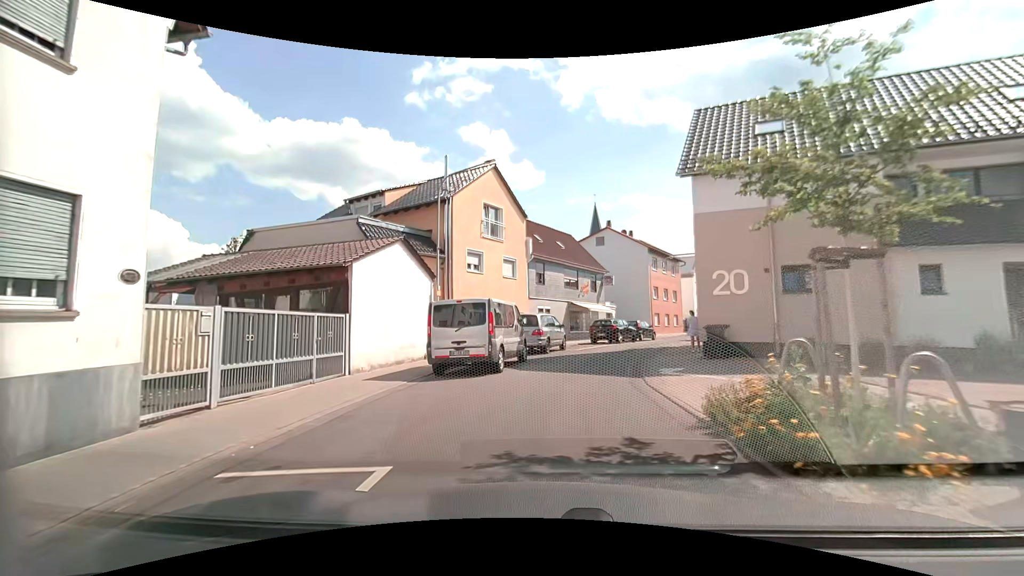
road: secondary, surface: asphalt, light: Day
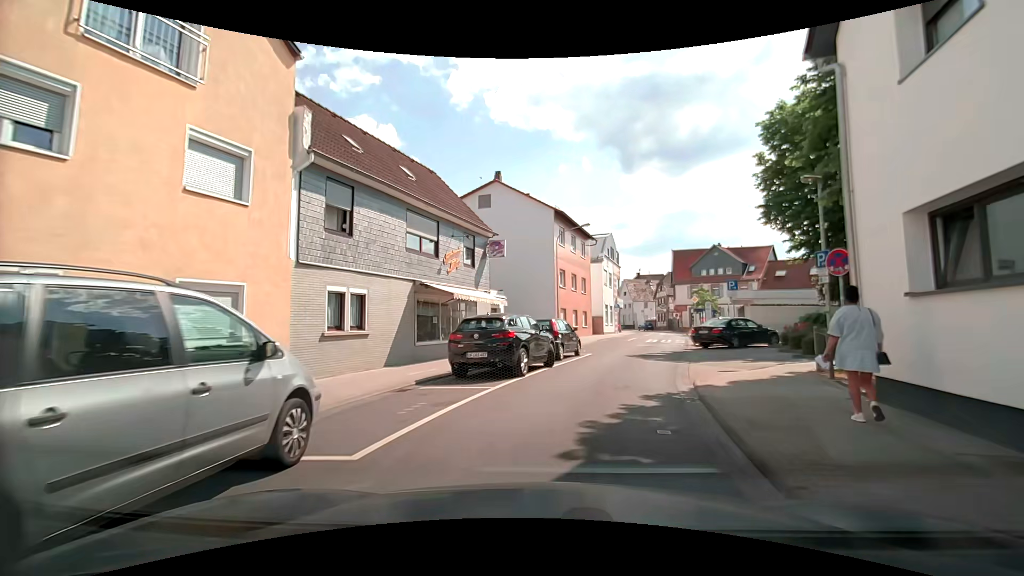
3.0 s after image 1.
(+1.5, +18.5) m; +13°
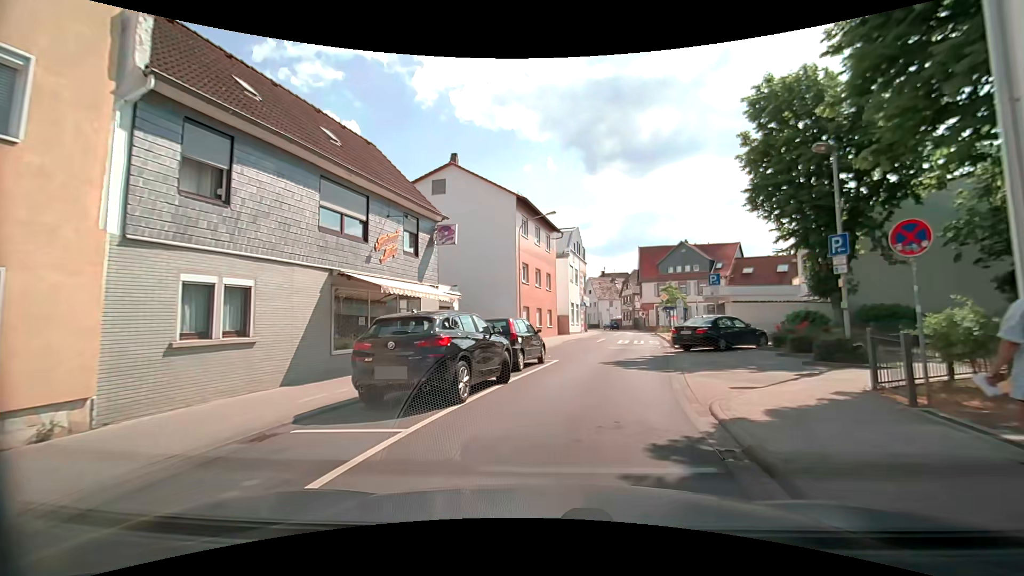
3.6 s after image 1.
(+0.1, +3.7) m; +2°
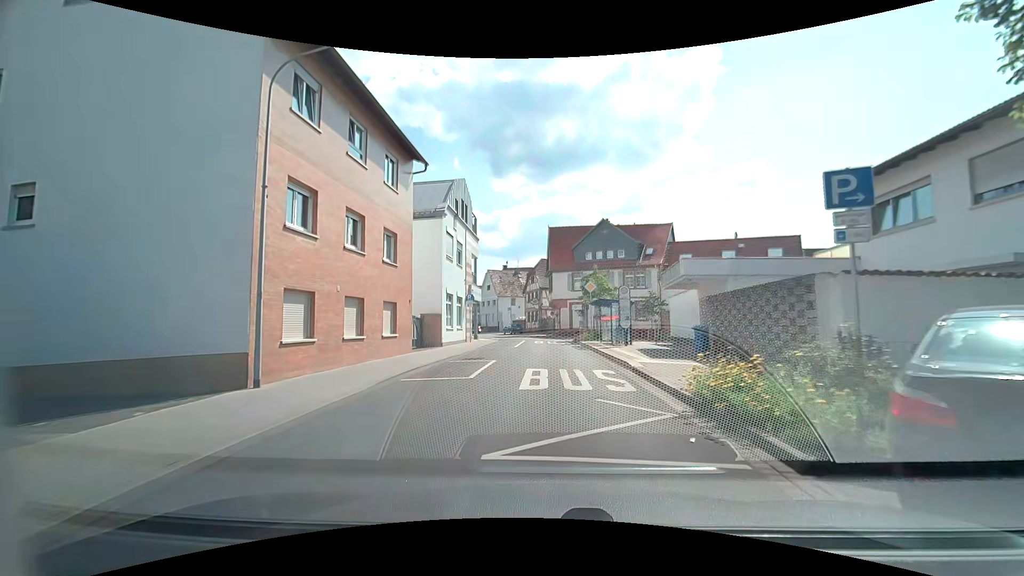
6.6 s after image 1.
(+2.9, +18.5) m; +13°
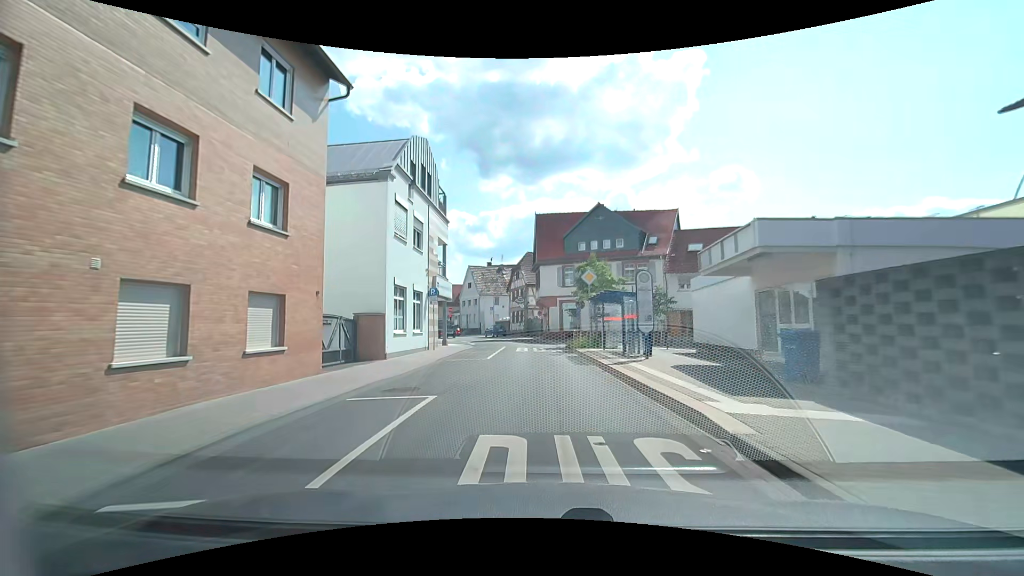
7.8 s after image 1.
(+0.2, +7.7) m; +3°
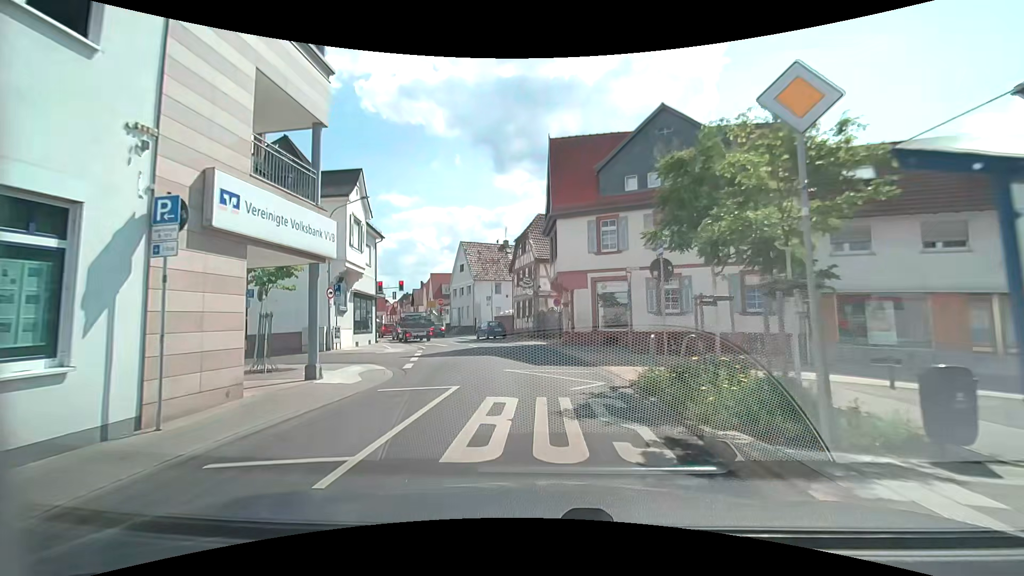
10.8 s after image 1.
(-0.3, +19.7) m; -3°
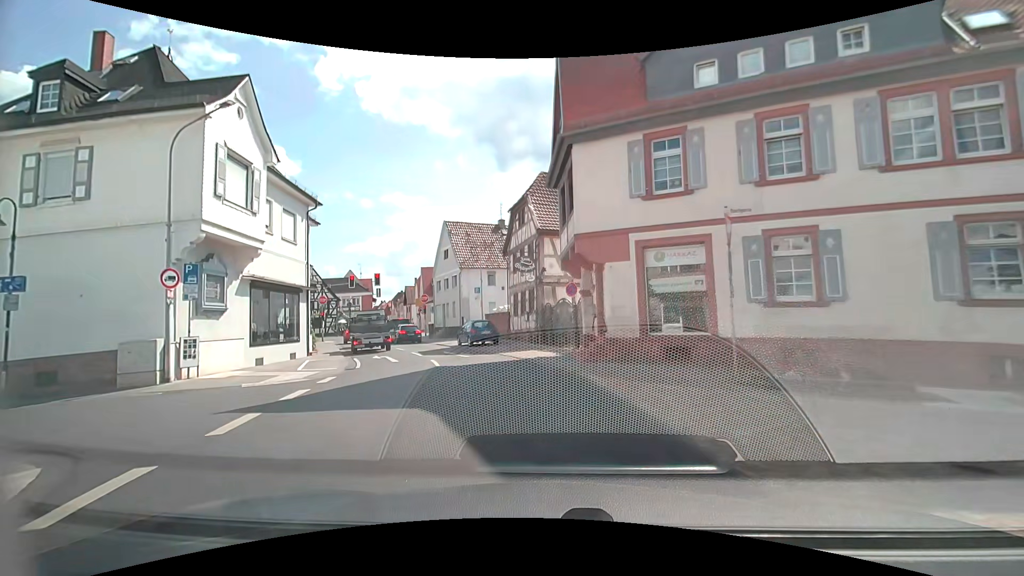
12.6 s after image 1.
(0.0, +11.4) m; -1°
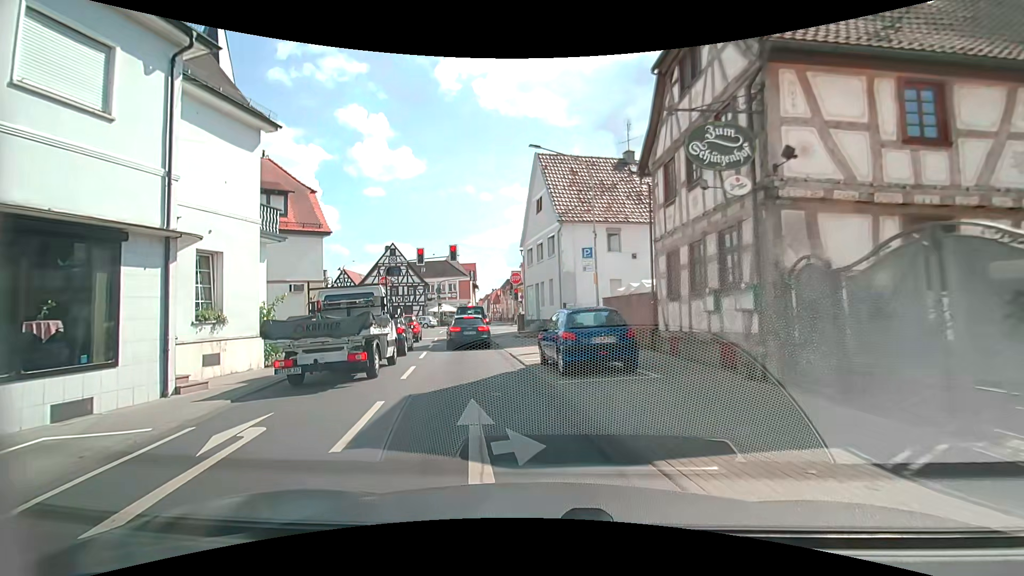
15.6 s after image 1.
(-1.4, +16.5) m; -13°
